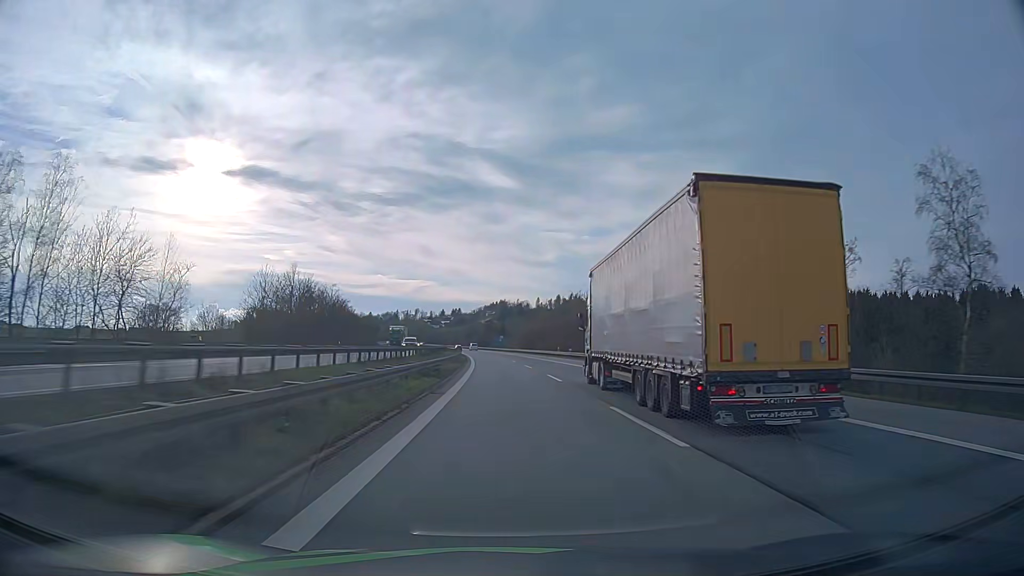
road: motorway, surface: asphalt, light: Day
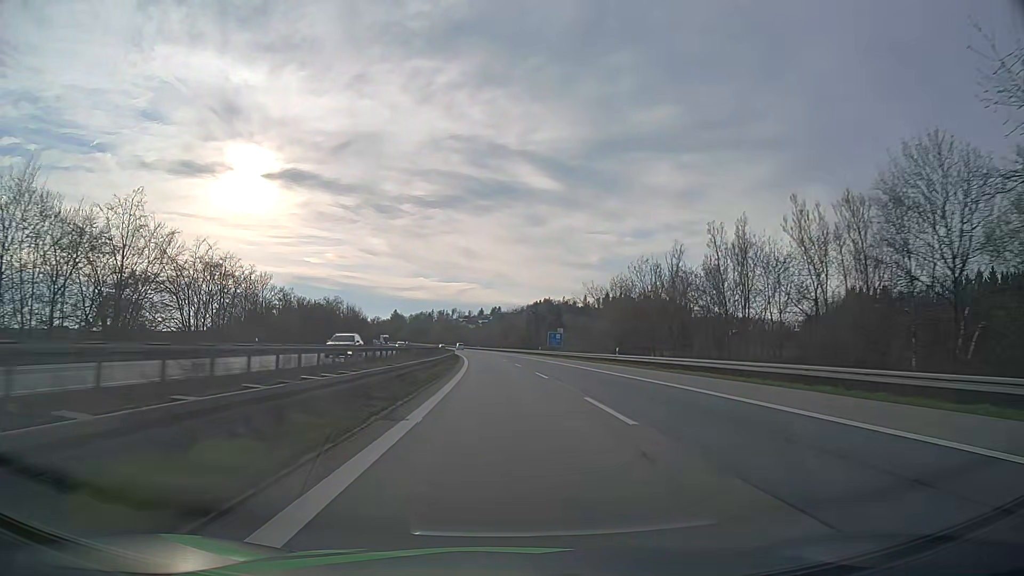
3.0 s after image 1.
(-3.0, +88.0) m; -4°
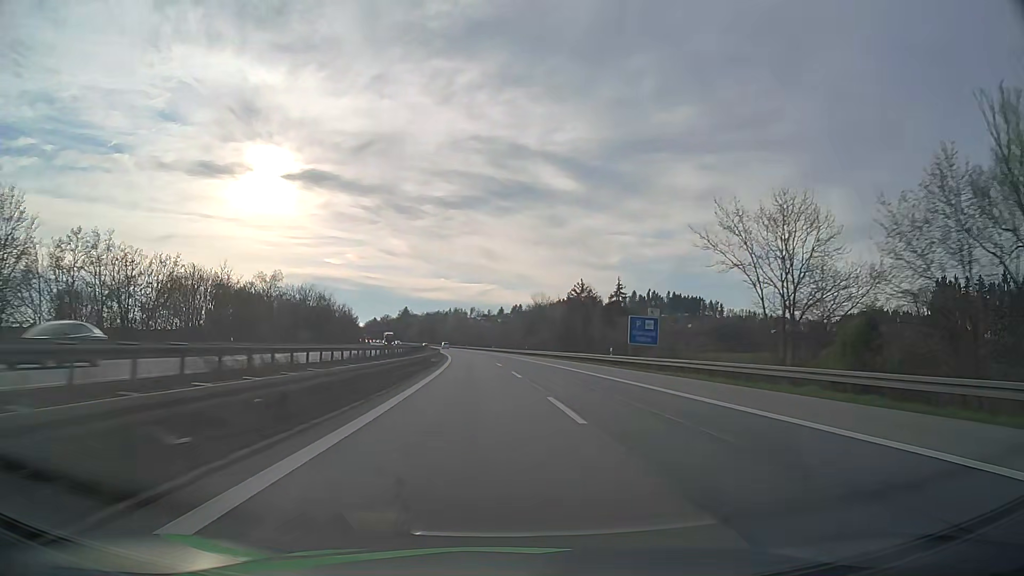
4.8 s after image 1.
(-1.0, +54.2) m; -2°
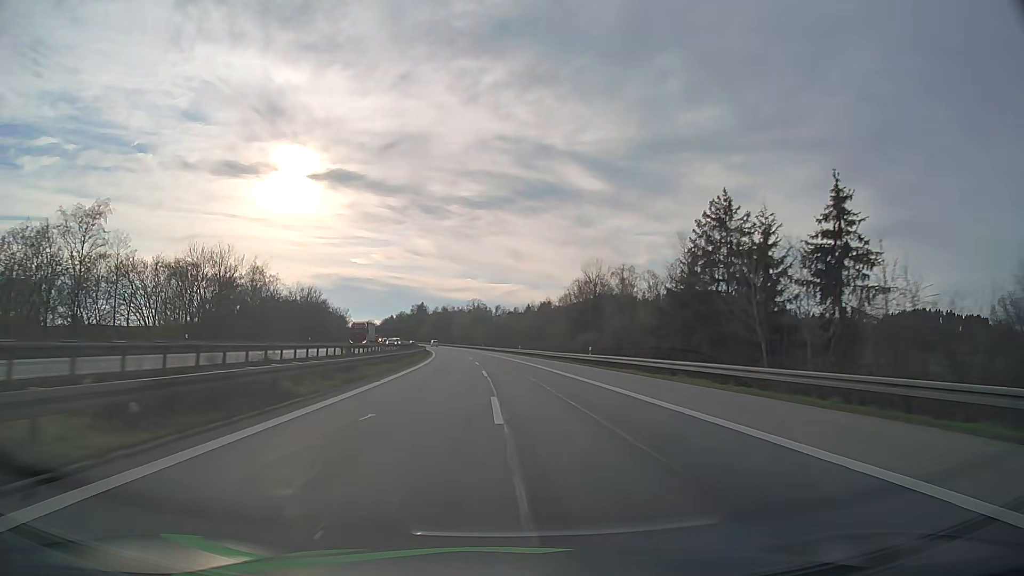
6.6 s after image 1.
(-0.9, +54.5) m; -2°
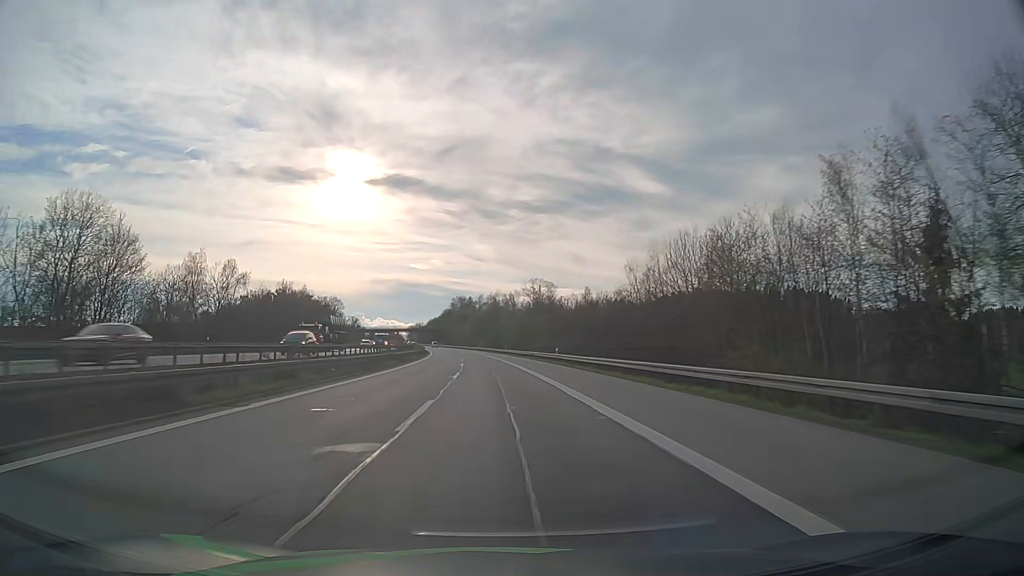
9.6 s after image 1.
(-4.0, +91.5) m; -5°
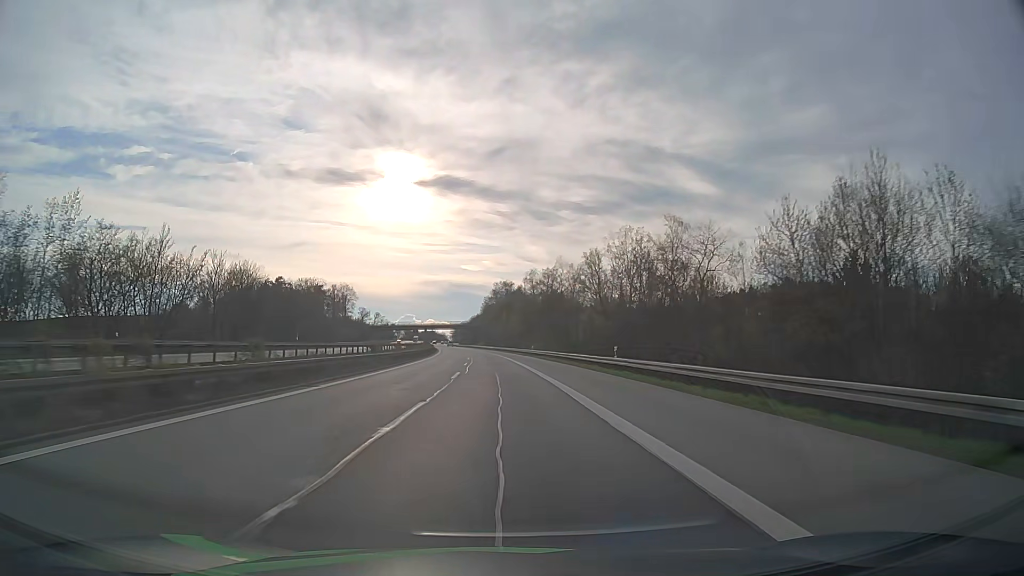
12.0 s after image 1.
(-2.9, +73.8) m; -4°
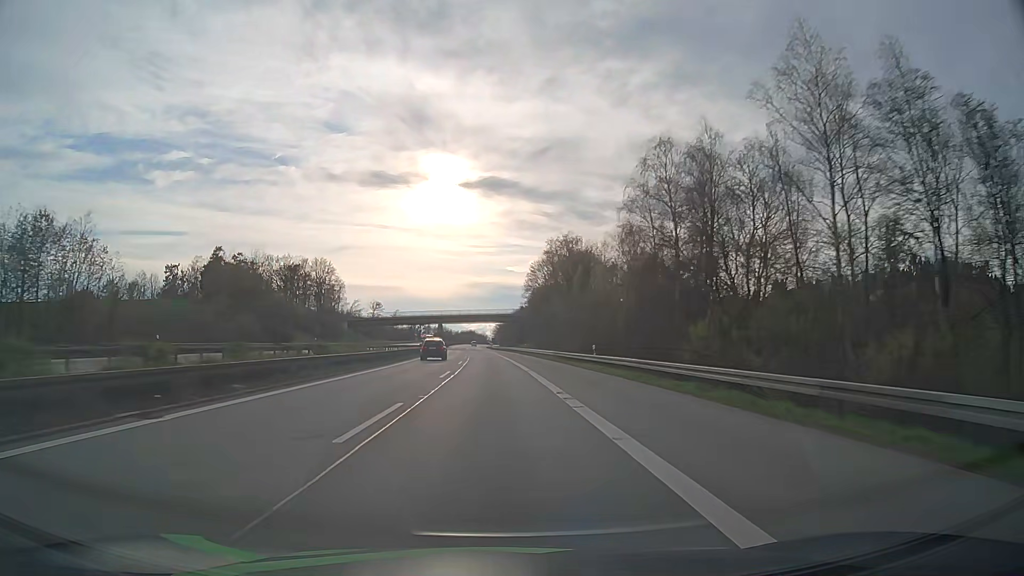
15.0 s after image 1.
(-3.1, +91.2) m; -4°
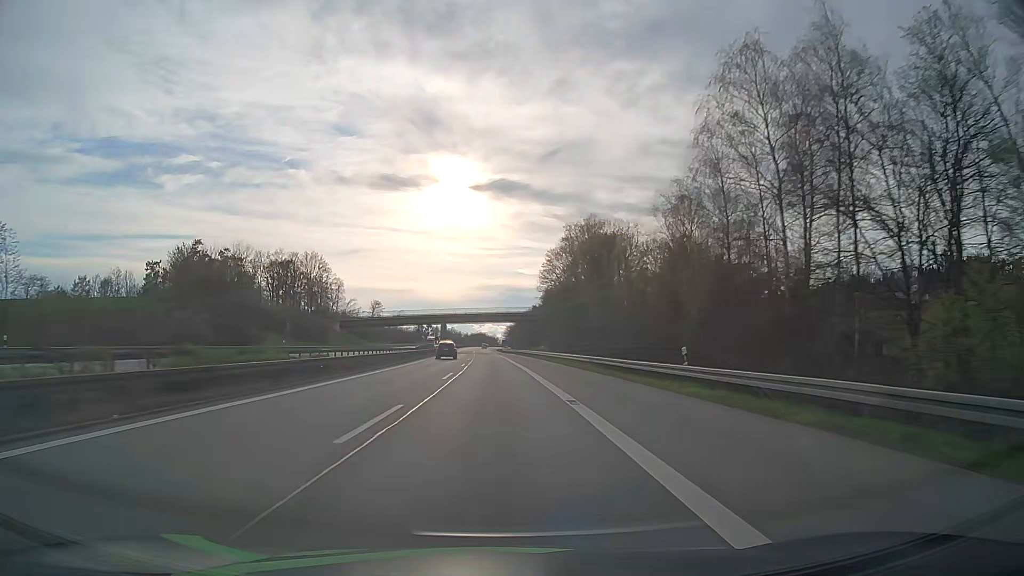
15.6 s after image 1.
(-0.2, +18.1) m; -1°
(0, +10) (0, +20) (0, +30) (-1, +40) (-1, +50) (-1, +60) (-2, +70) (-2, +80) (-3, +90) (-3, +100) m
